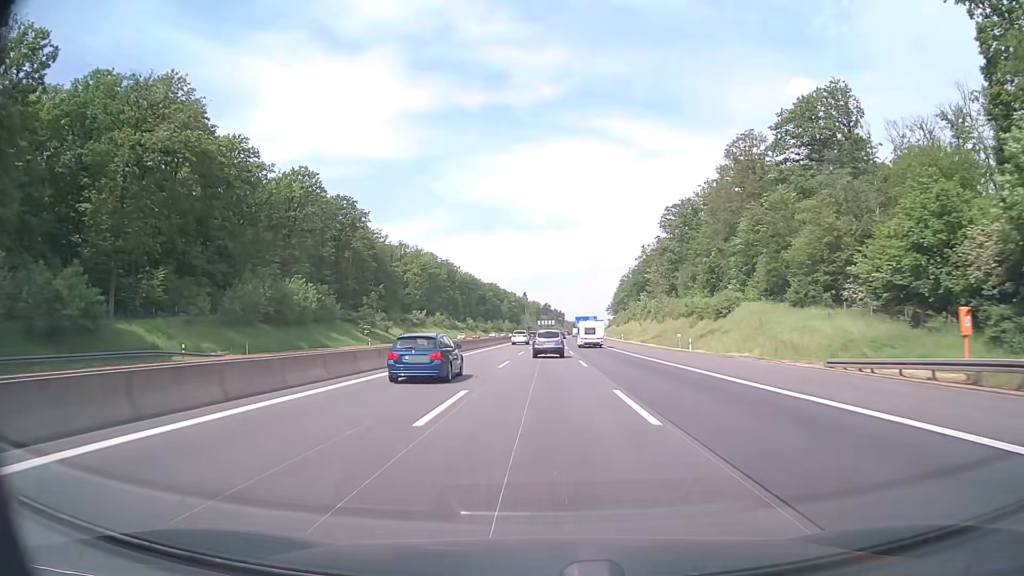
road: motorway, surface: asphalt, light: Day
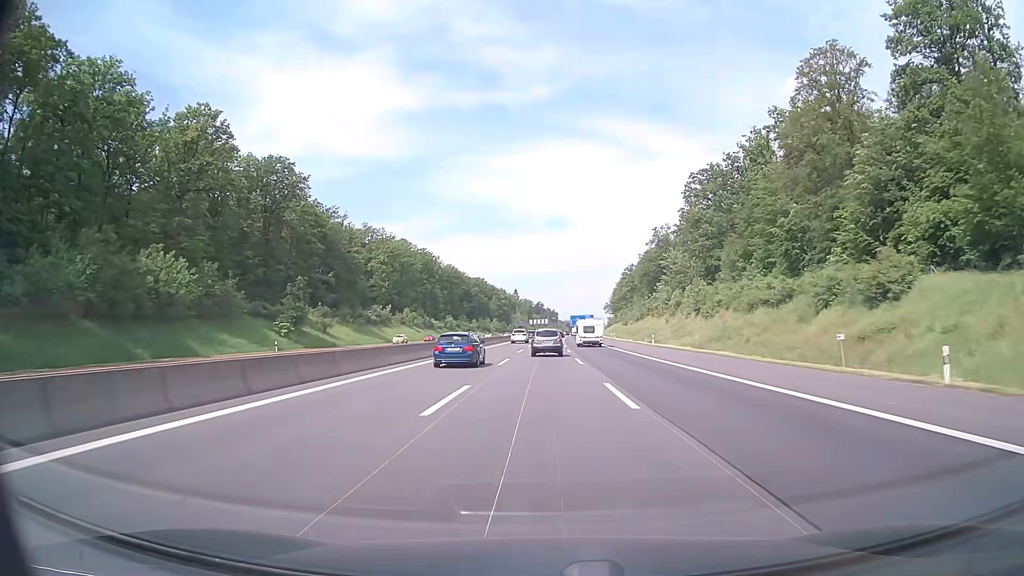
(+0.3, +33.8) m; +1°
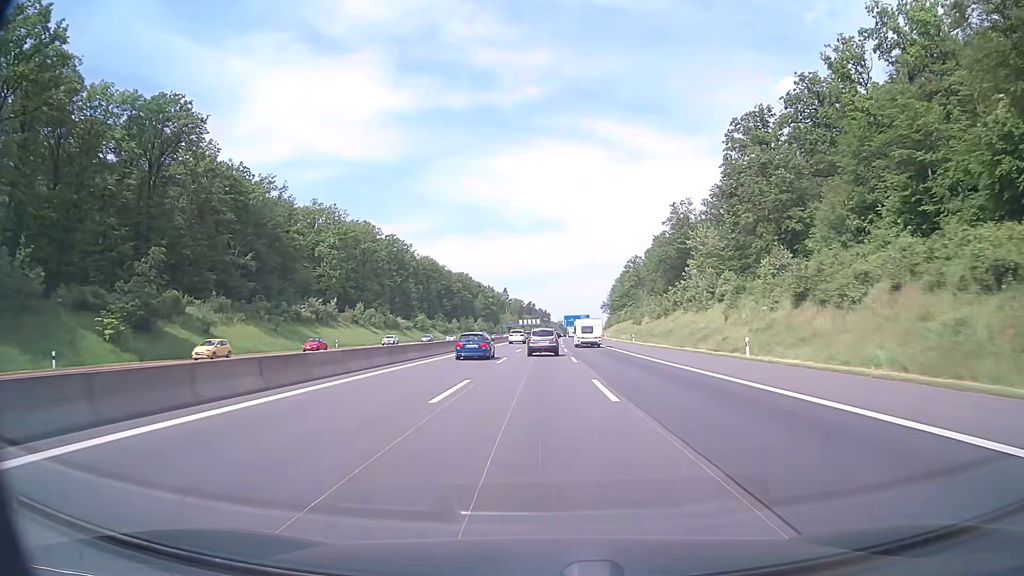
(+0.2, +33.8) m; +1°
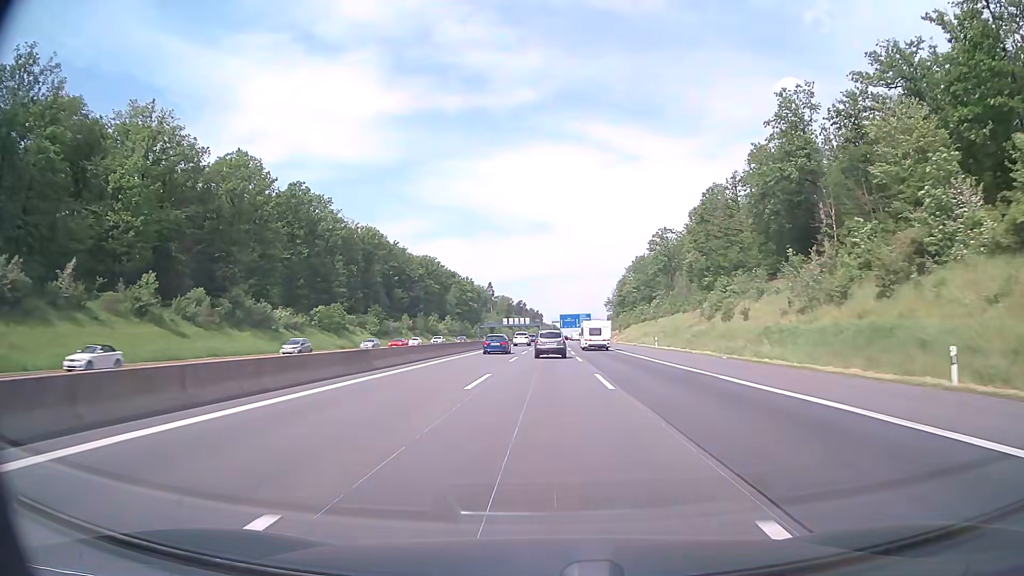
(+0.2, +67.4) m; +1°
(0, +10) (0, +20) (0, +30) (0, +40) (0, +50) (+1, +60) (+1, +70) (+1, +80) (+1, +90) (+2, +100) m
